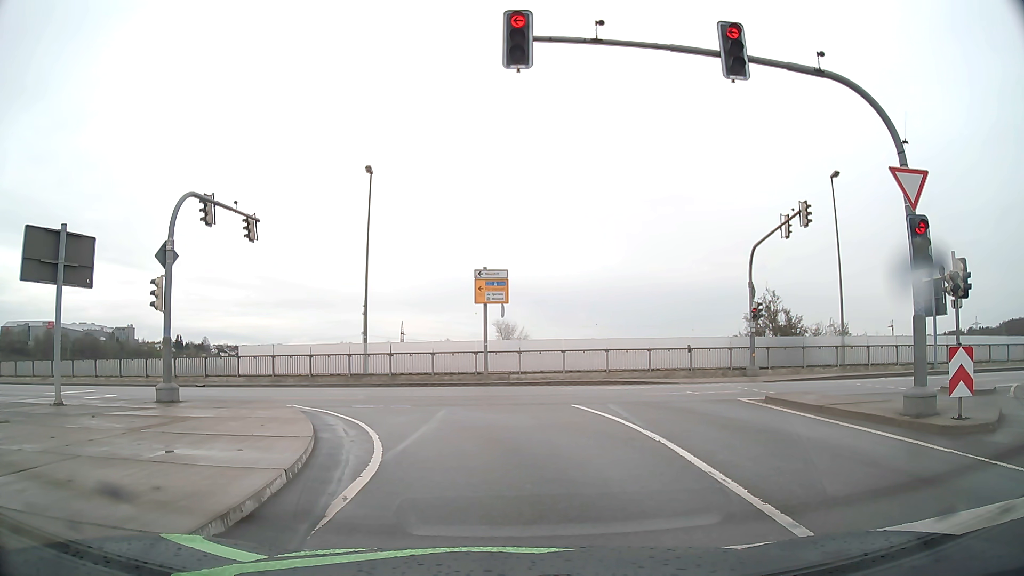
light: Day
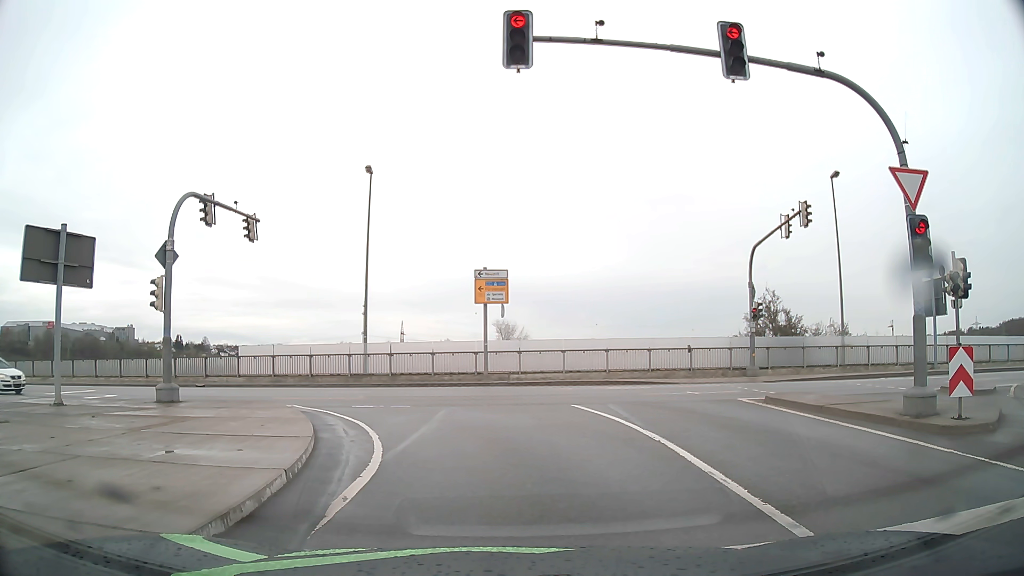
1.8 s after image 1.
(0.0, 0.0) m; 0°
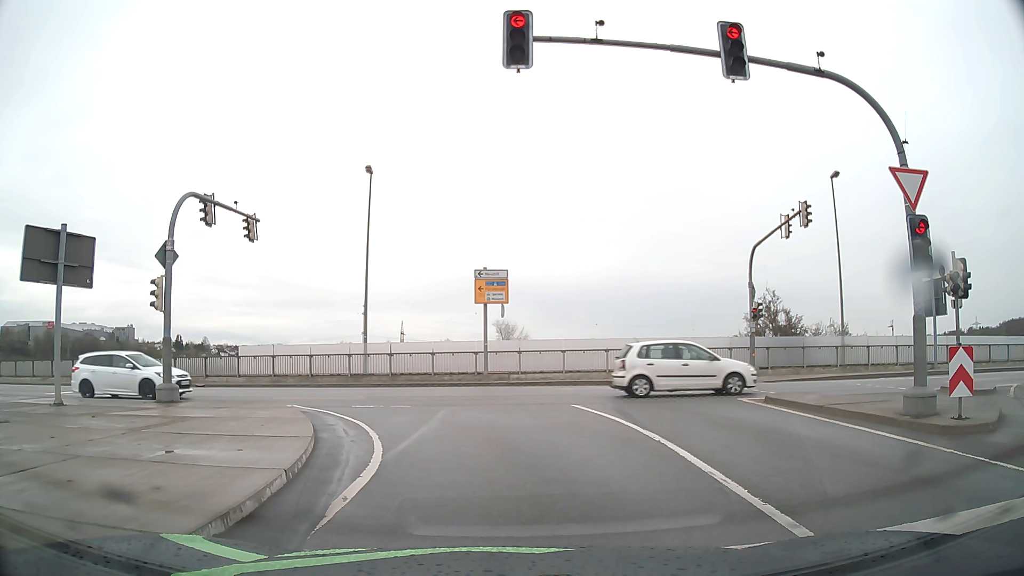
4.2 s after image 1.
(0.0, 0.0) m; 0°
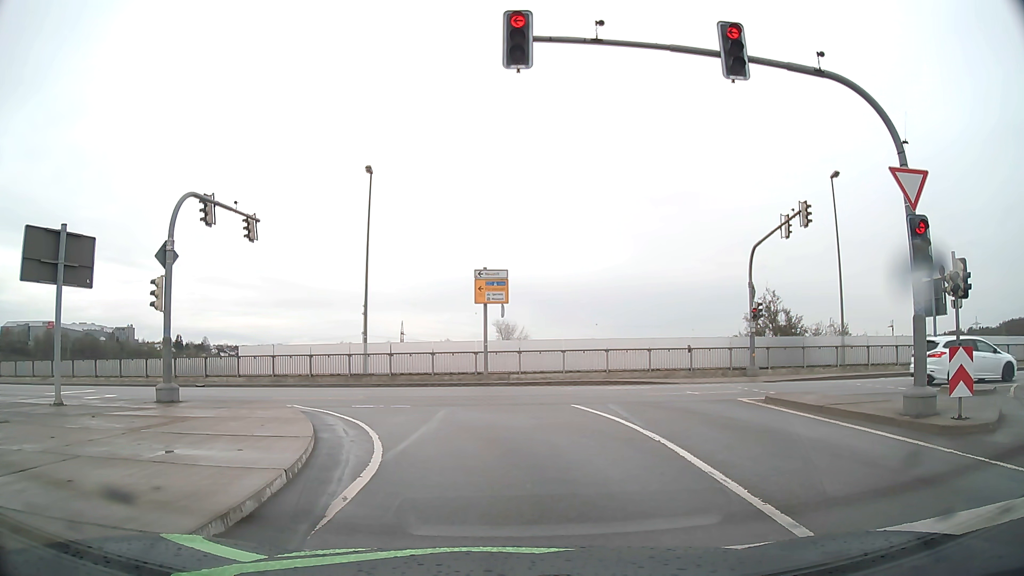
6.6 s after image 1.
(0.0, 0.0) m; 0°
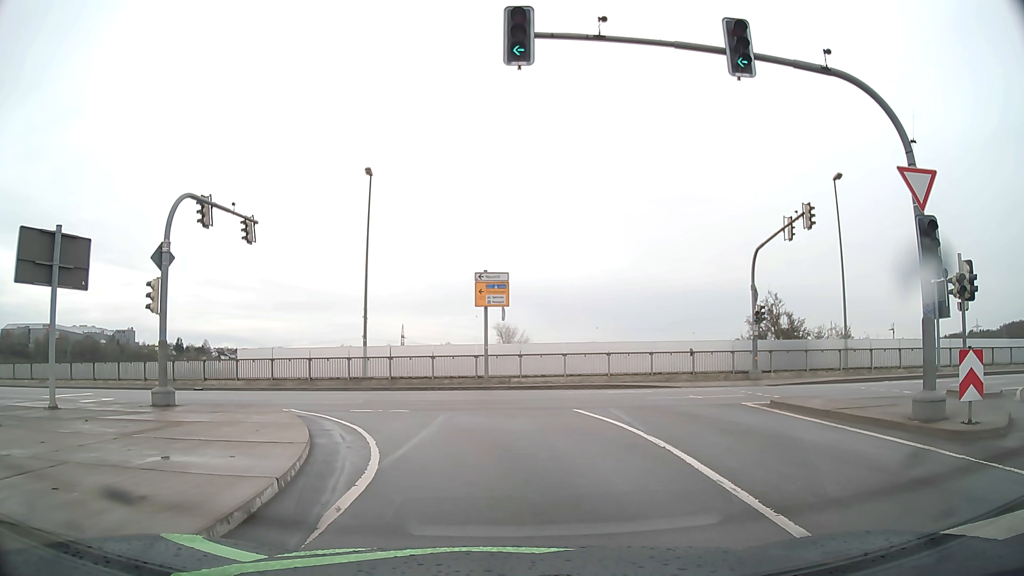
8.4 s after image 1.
(0.0, +0.3) m; 0°
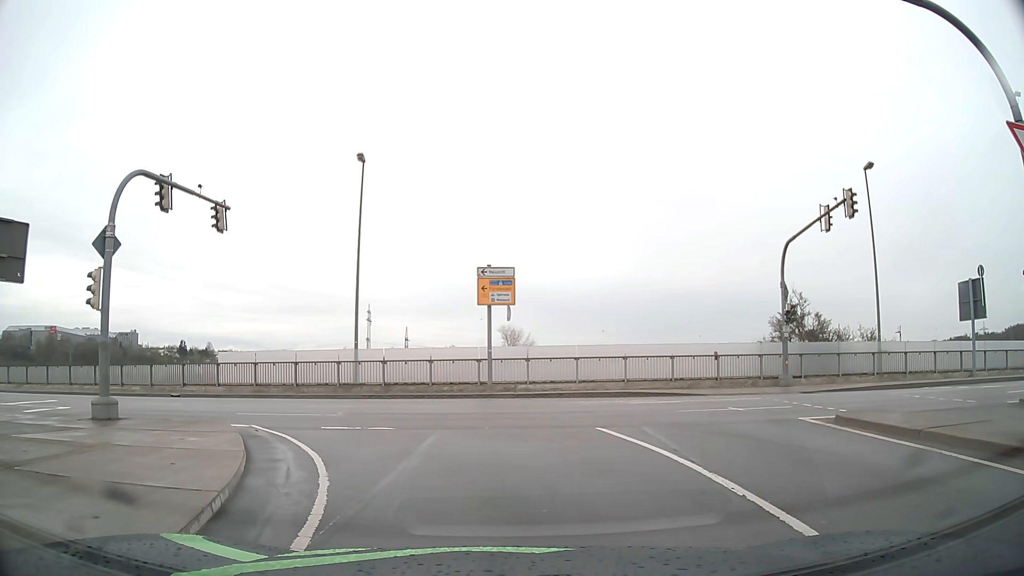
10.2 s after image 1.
(0.0, +3.2) m; -1°
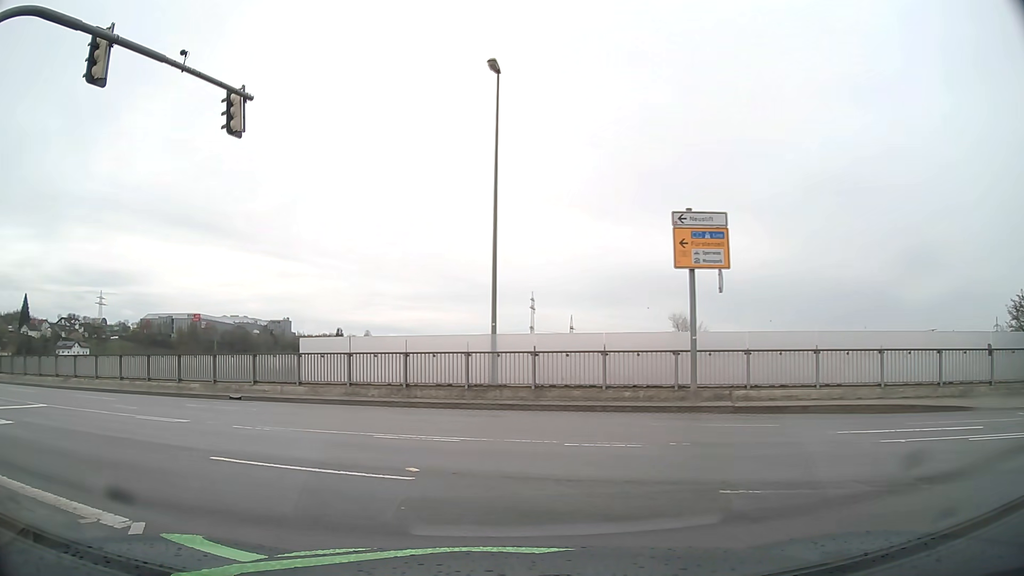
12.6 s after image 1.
(-0.7, +9.4) m; -12°
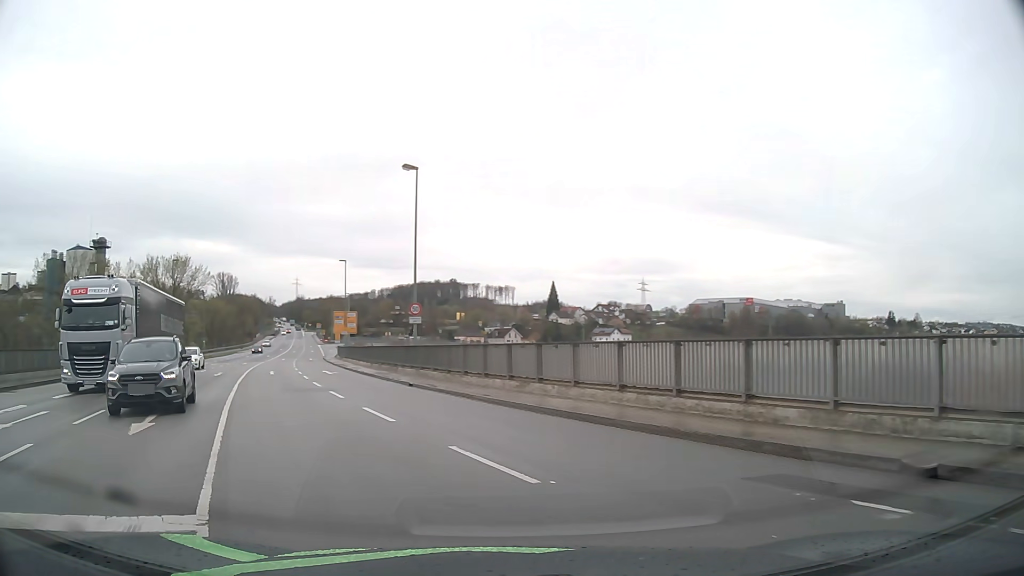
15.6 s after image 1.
(-6.0, +13.5) m; -48°
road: primary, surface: asphalt
(-2, +10) (-6, +19) (-10, +28) (-14, +37) (-17, +47) (-20, +56) (-24, +66) (-27, +75) (-30, +85) (-33, +94) m
